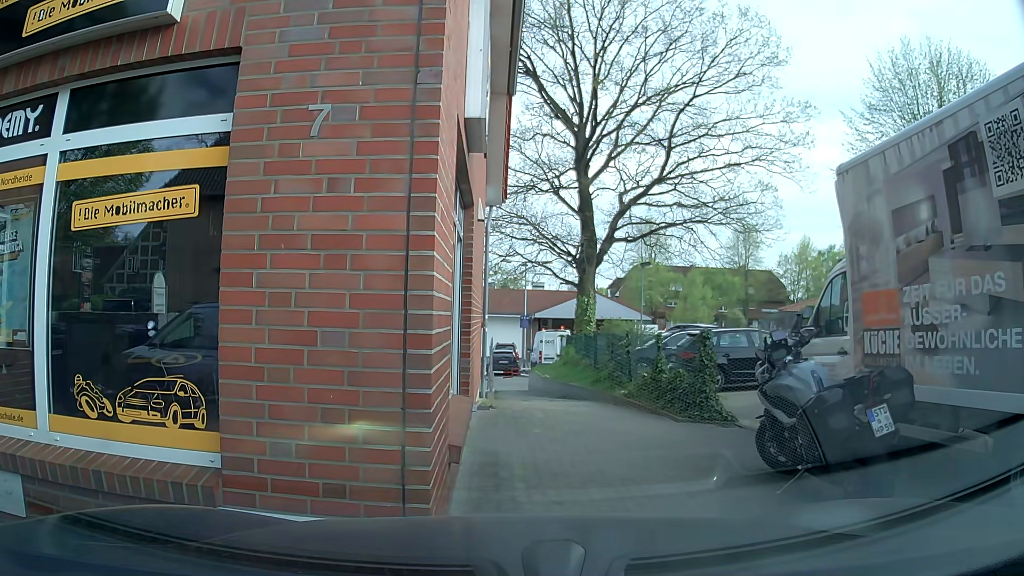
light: Day
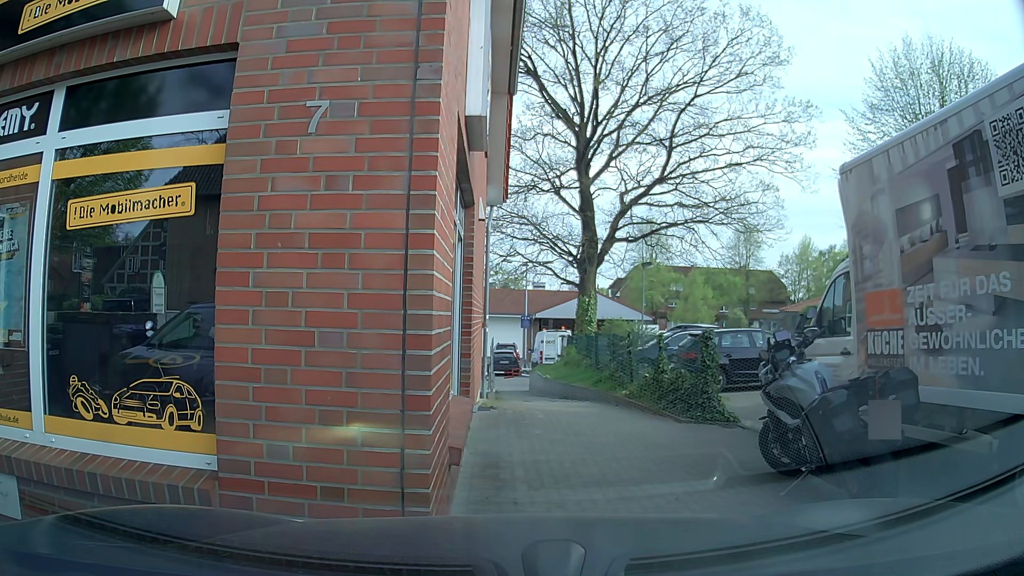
(0.0, +0.1) m; 0°
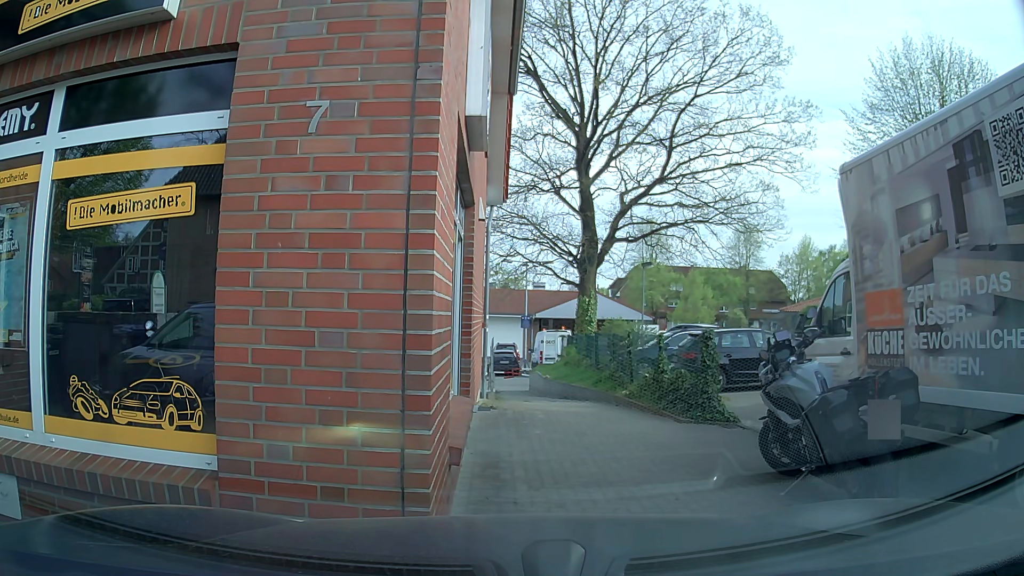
(0.0, 0.0) m; 0°
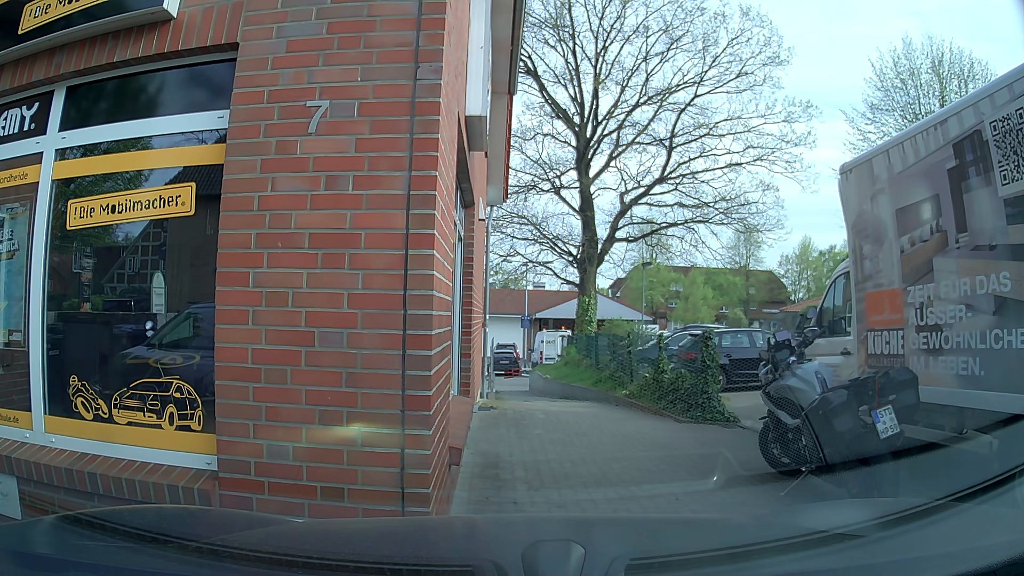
(0.0, 0.0) m; 0°
